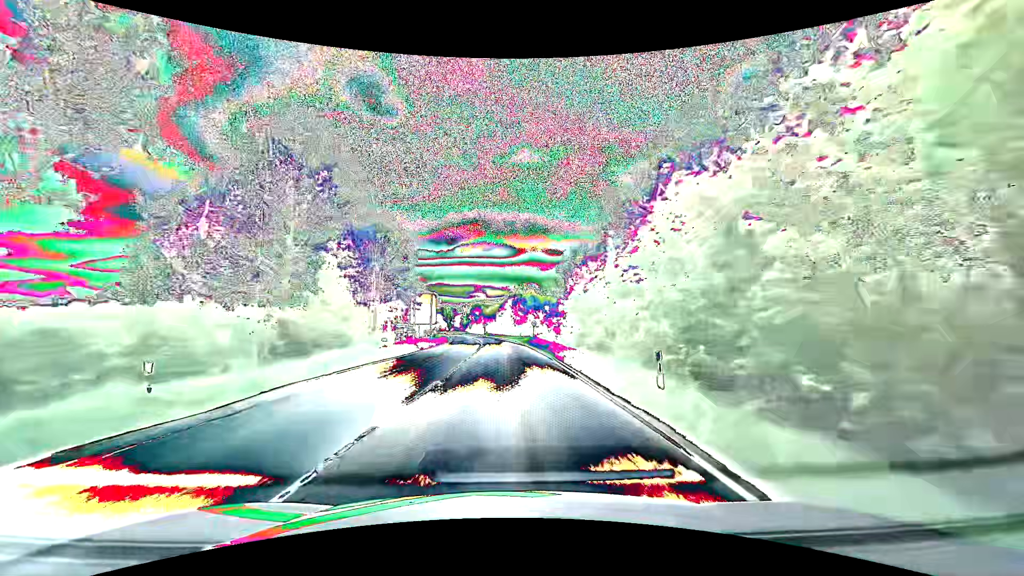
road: primary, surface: asphalt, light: Day
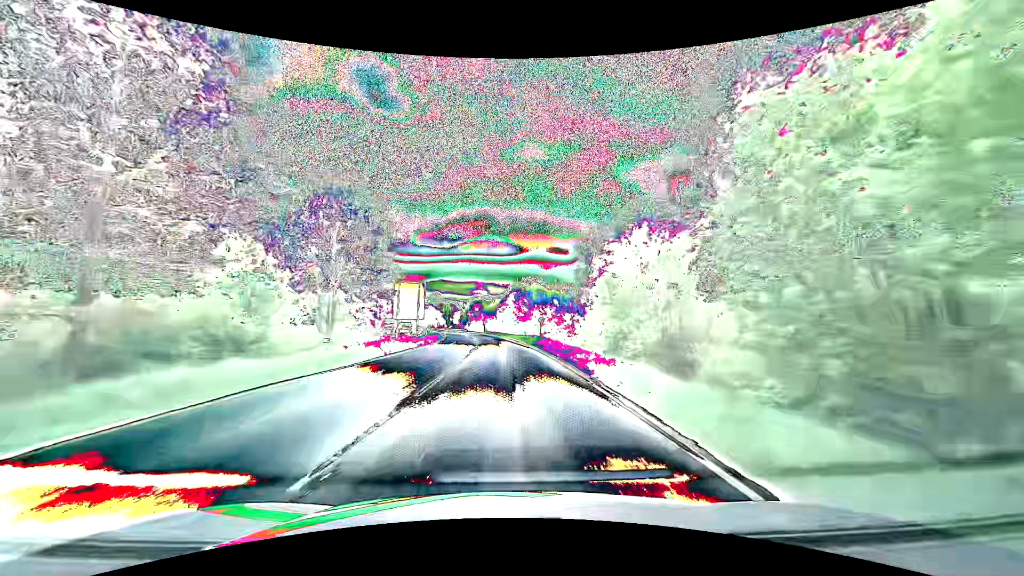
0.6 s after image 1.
(0.0, +10.9) m; 0°
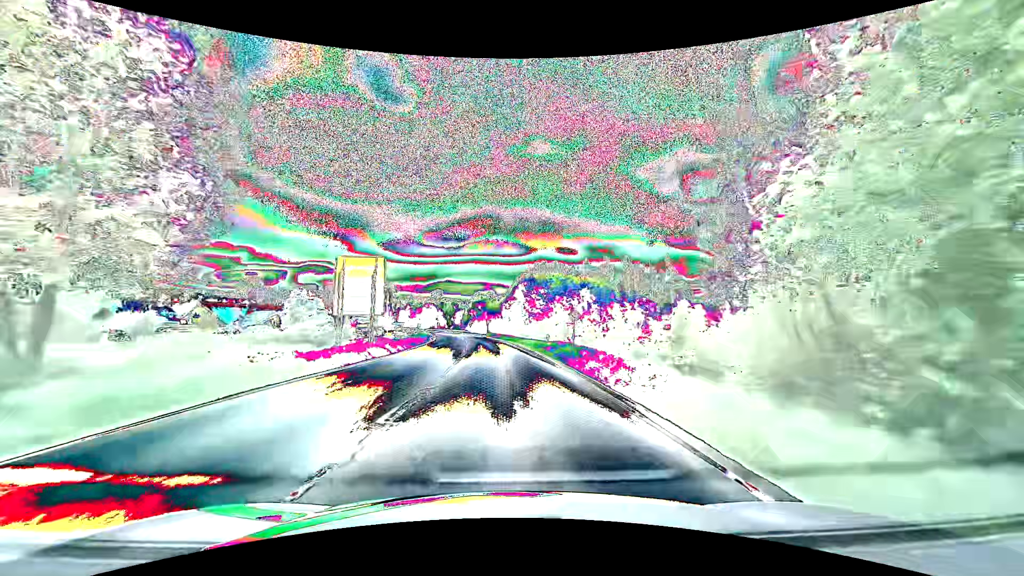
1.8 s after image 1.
(0.0, +21.0) m; -1°
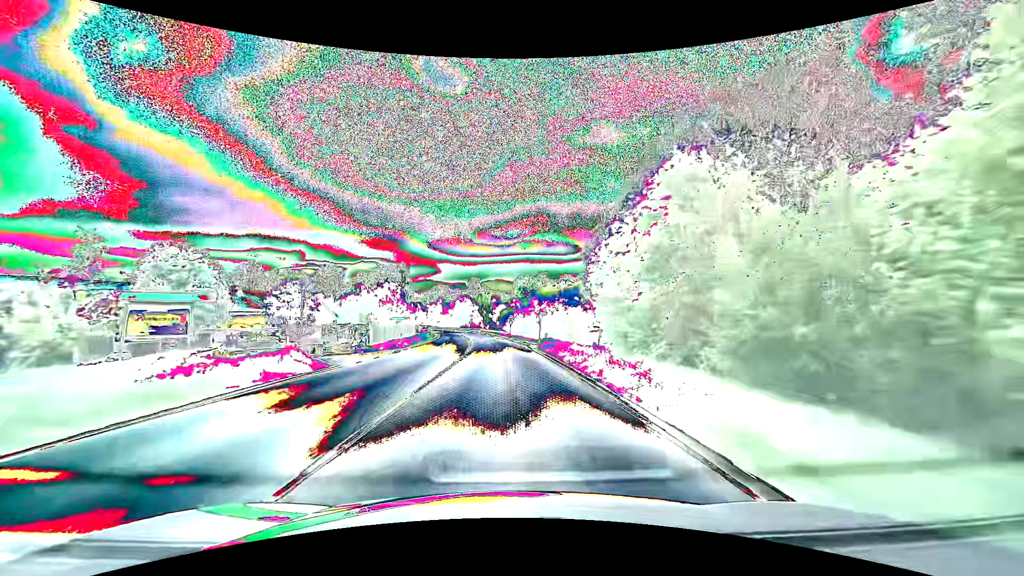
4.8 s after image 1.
(-2.2, +52.2) m; -5°
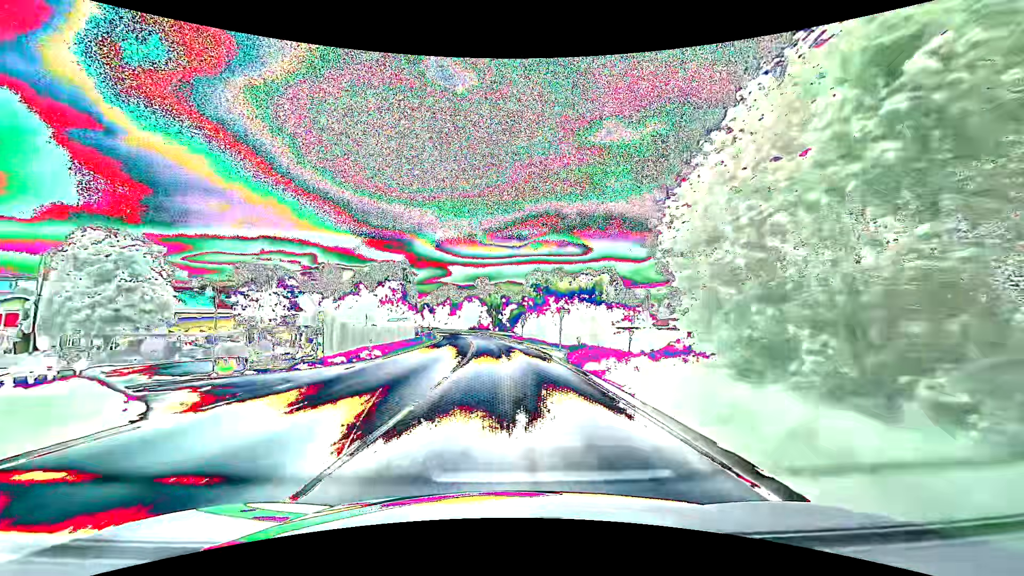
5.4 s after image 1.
(-0.2, +10.6) m; -2°
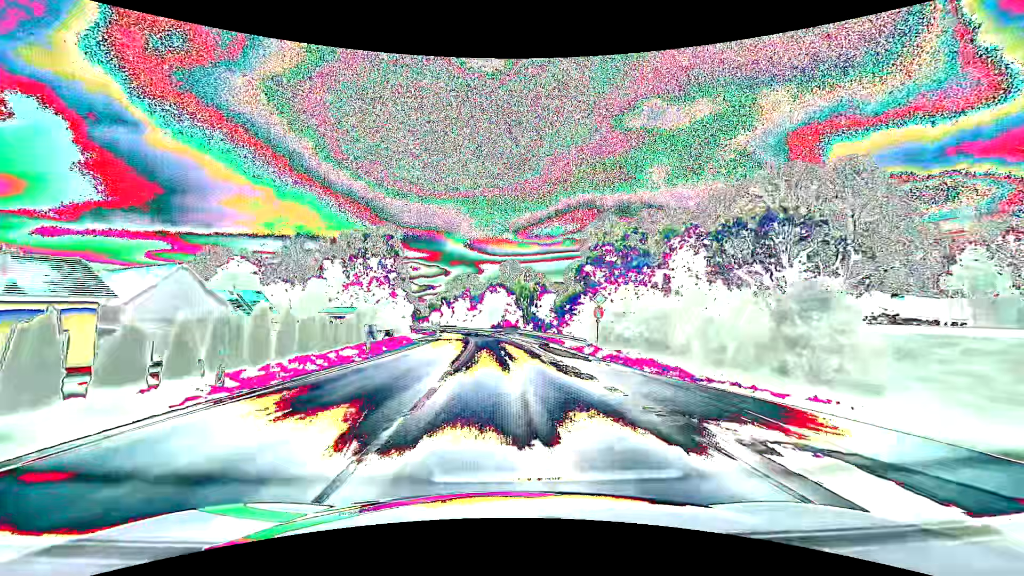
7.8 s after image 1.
(-1.1, +40.8) m; -3°
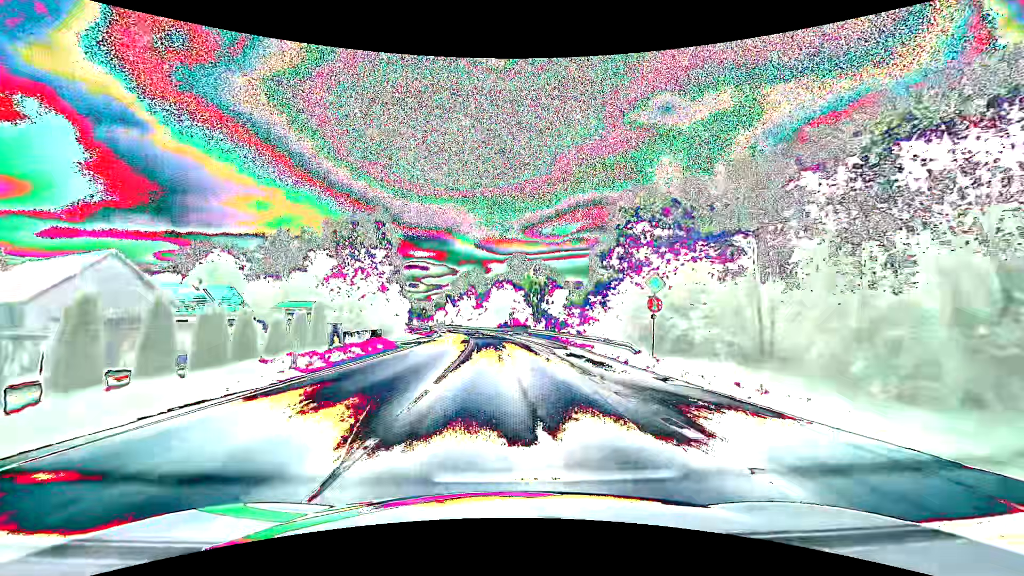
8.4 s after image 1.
(-0.1, +9.6) m; -1°
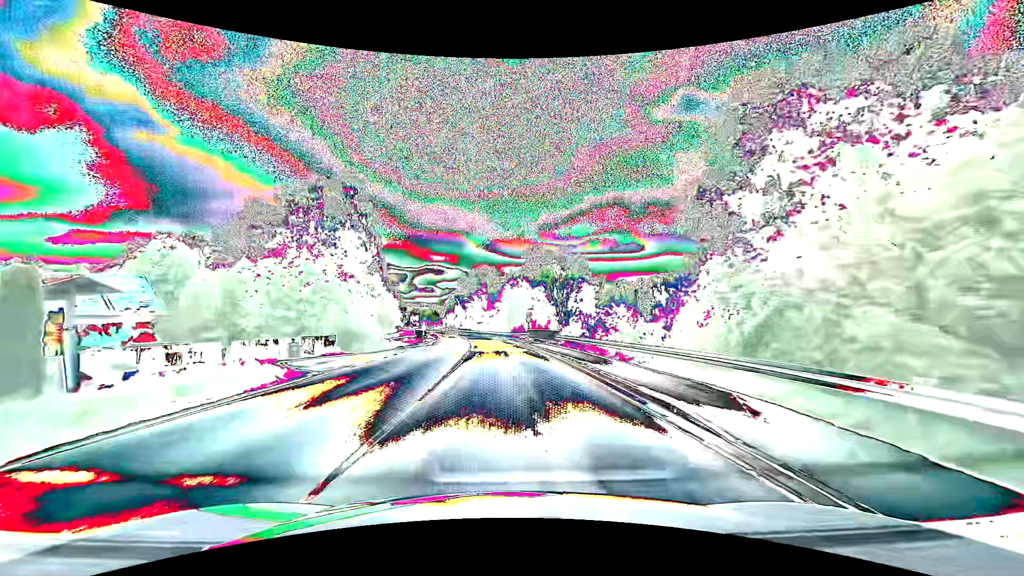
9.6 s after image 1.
(-0.3, +18.5) m; -1°
(0, +10) (0, +20) (-1, +30) (-1, +40) (-2, +50) (-3, +60) (-4, +70) (-5, +80) (-6, +90) (-8, +100) m
